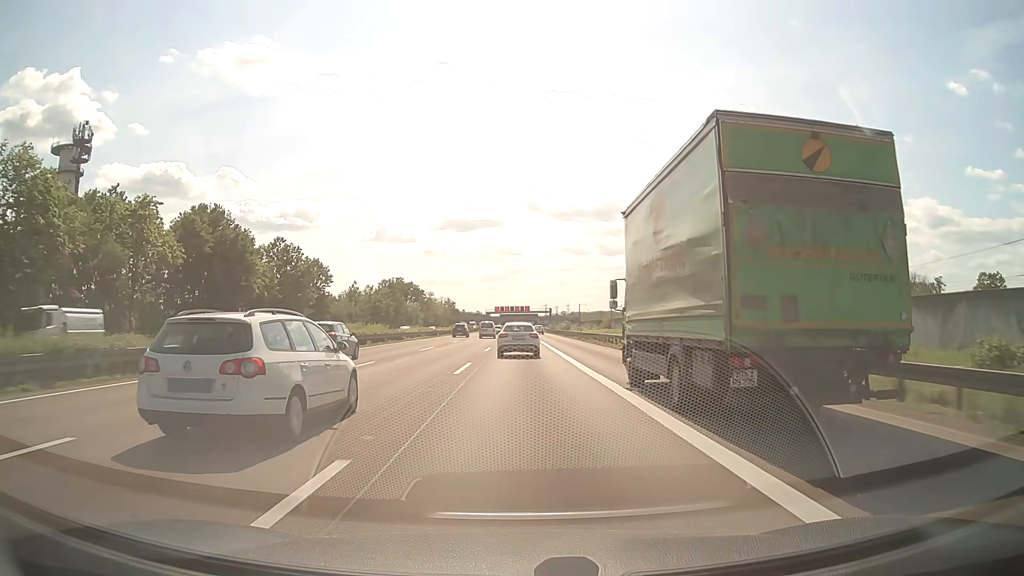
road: motorway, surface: asphalt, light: Day
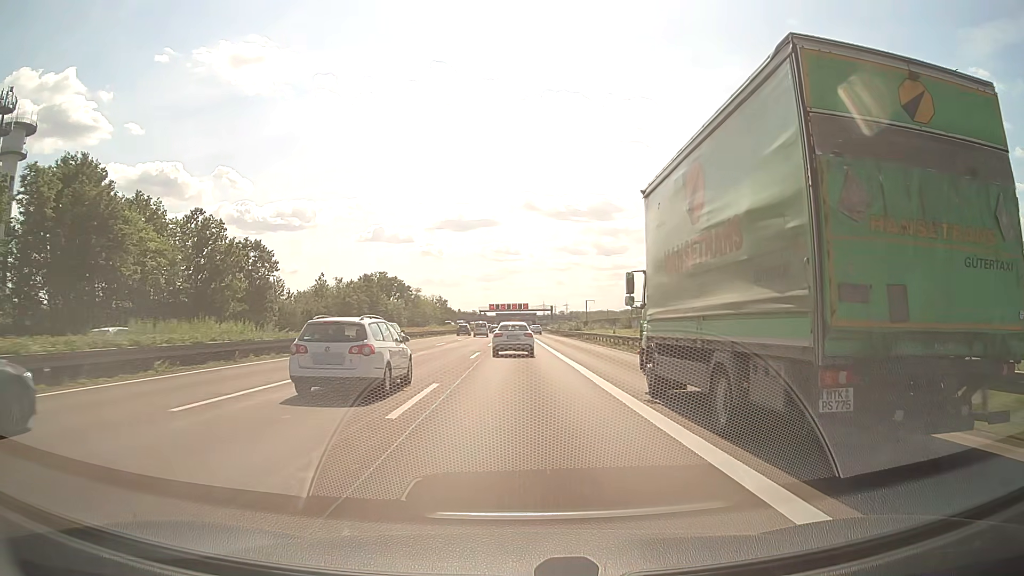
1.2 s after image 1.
(+0.1, +26.8) m; 0°
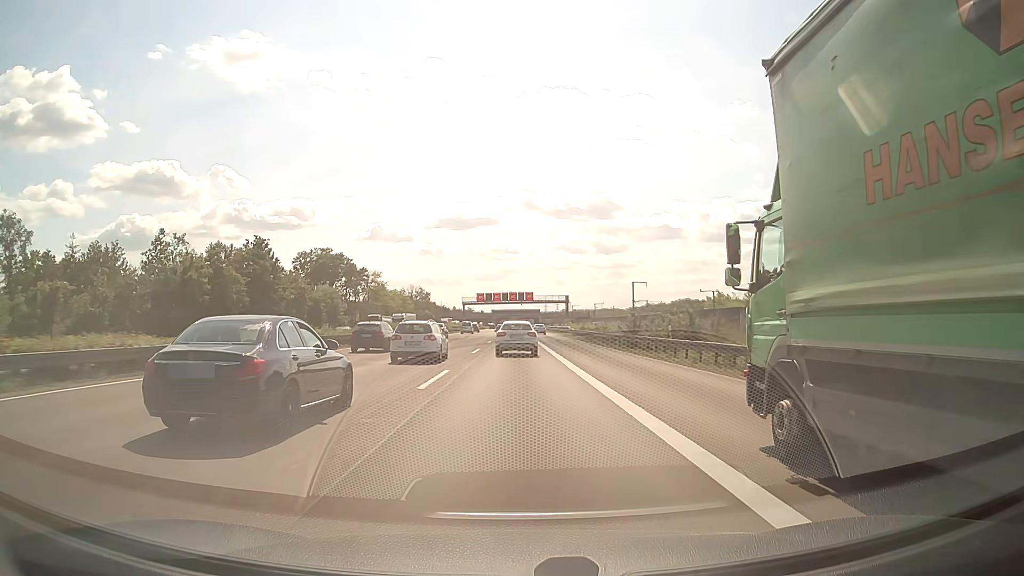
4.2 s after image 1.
(-0.2, +68.1) m; 0°
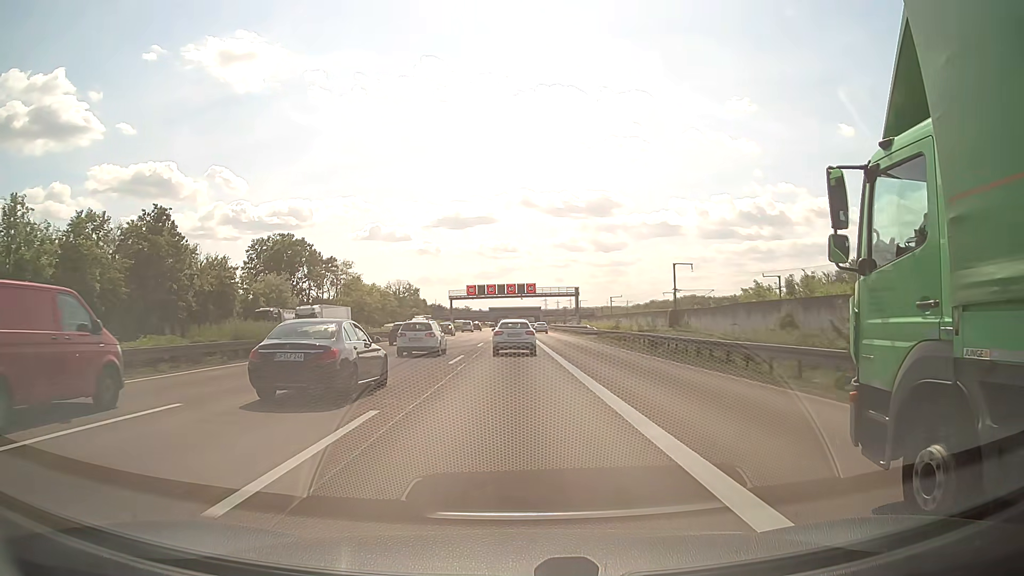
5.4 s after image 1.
(0.0, +27.6) m; 0°
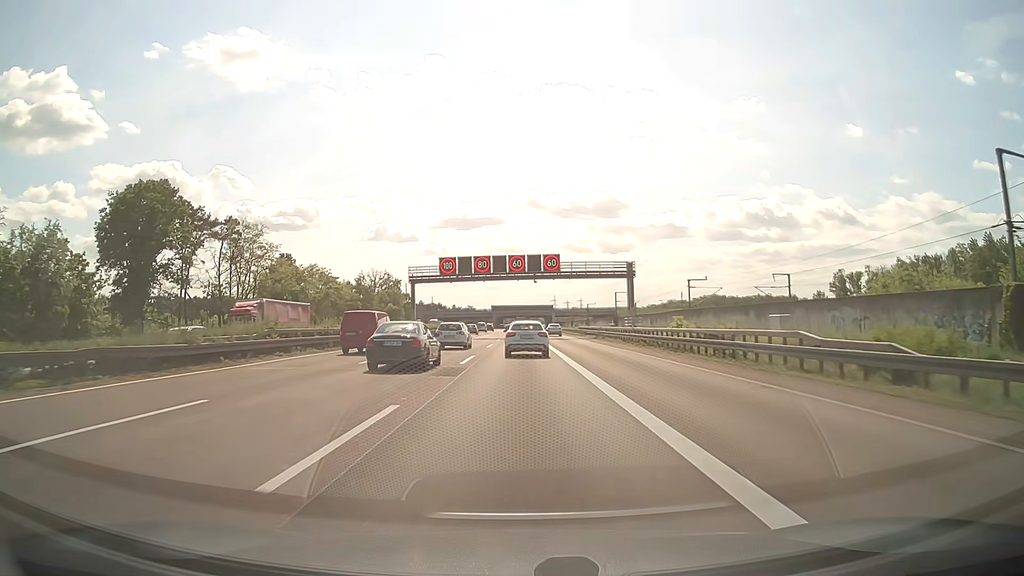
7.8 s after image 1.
(-0.4, +53.4) m; 0°
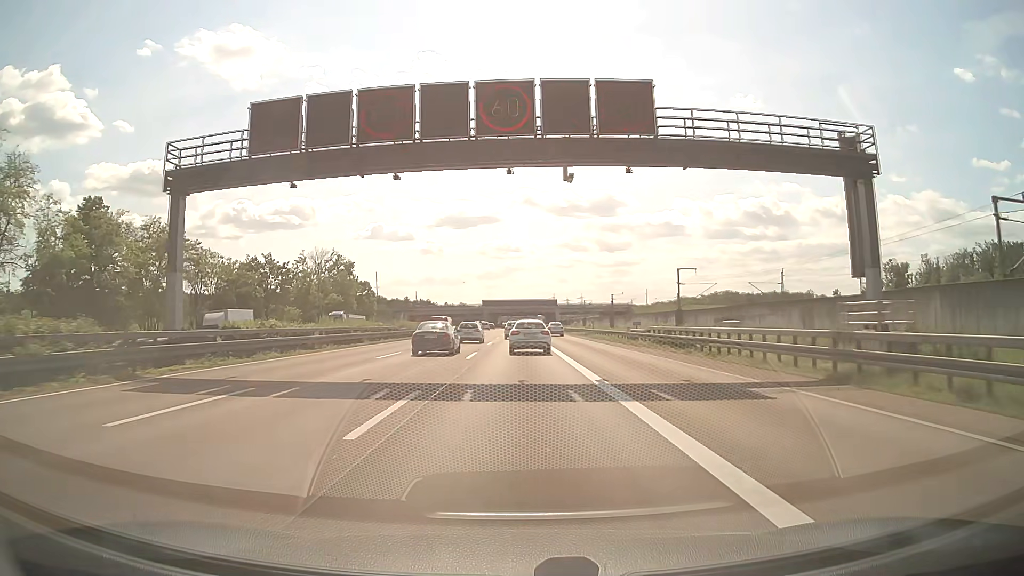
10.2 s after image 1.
(+0.1, +51.4) m; 0°
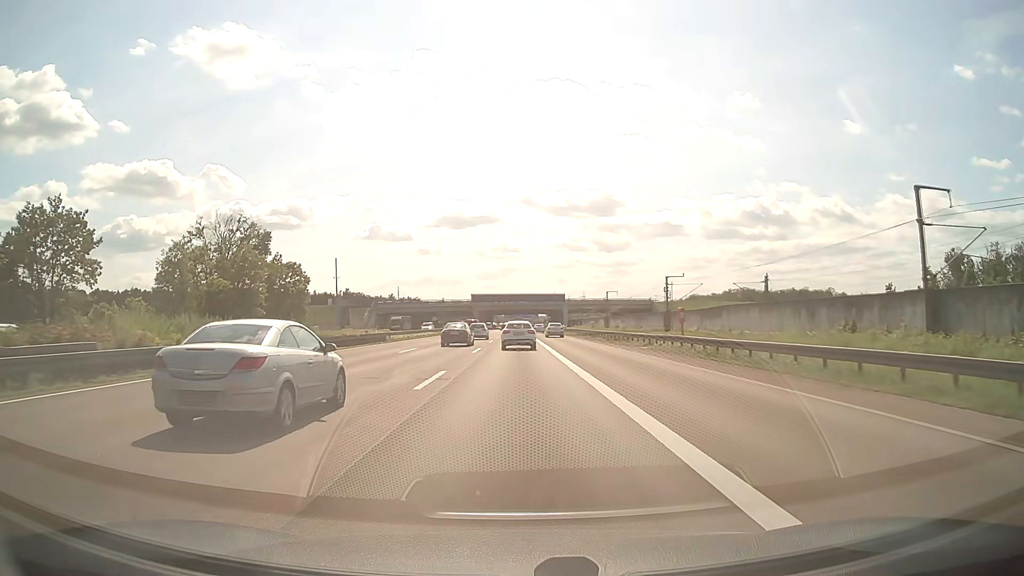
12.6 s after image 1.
(+0.1, +47.8) m; 0°
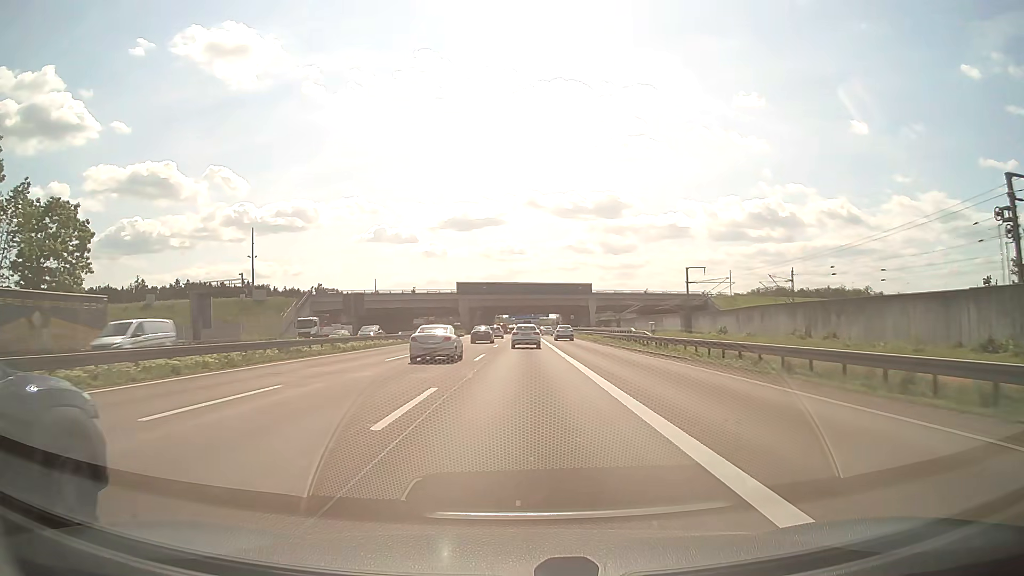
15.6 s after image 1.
(-0.3, +59.8) m; -1°
(0, +10) (0, +20) (0, +30) (0, +40) (0, +50) (0, +60) (+1, +70) (+1, +80) (+1, +90) (+1, +100) m
